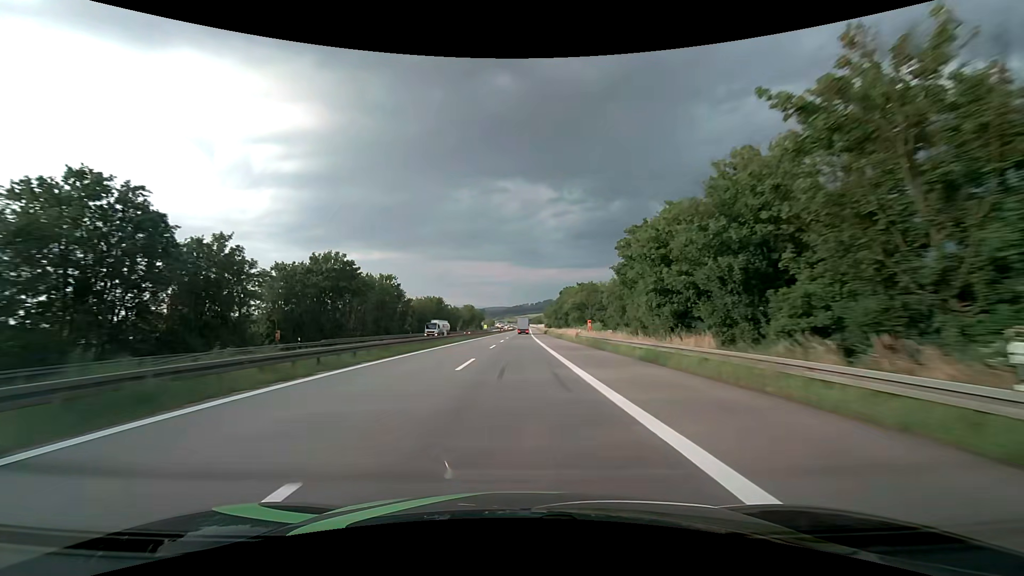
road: motorway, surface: asphalt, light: Day
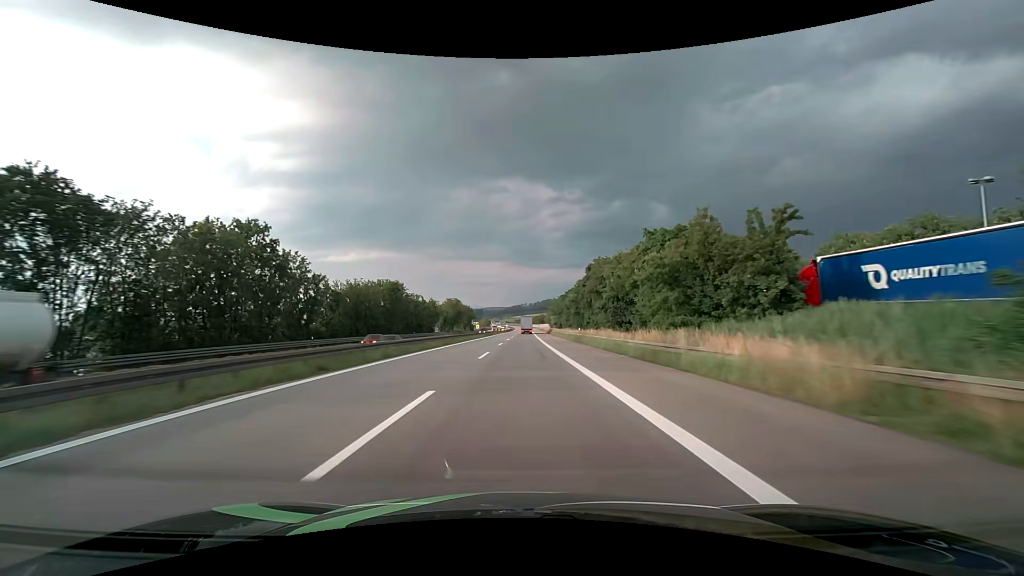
(+0.1, +47.6) m; 0°
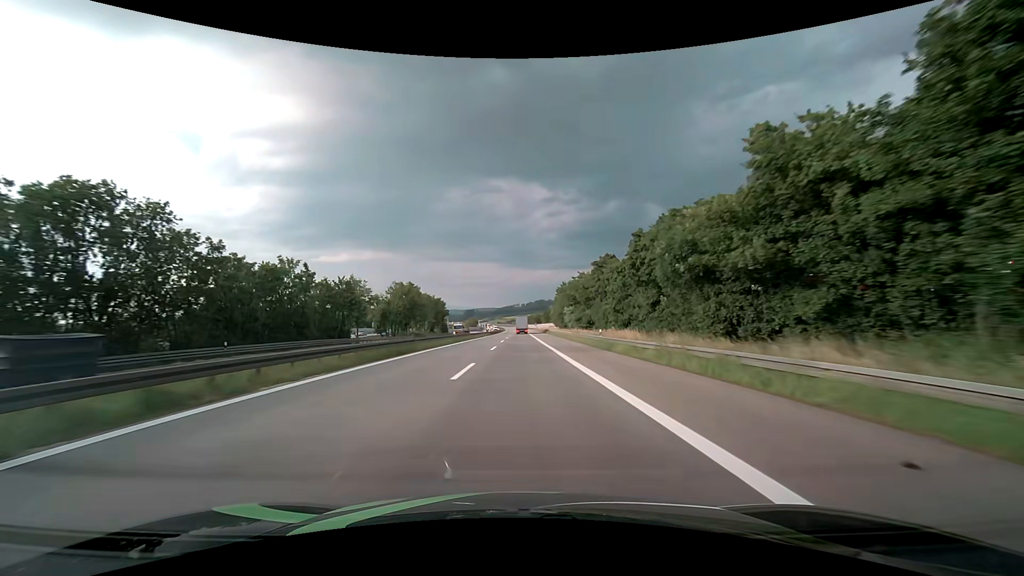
(+0.3, +63.3) m; +1°
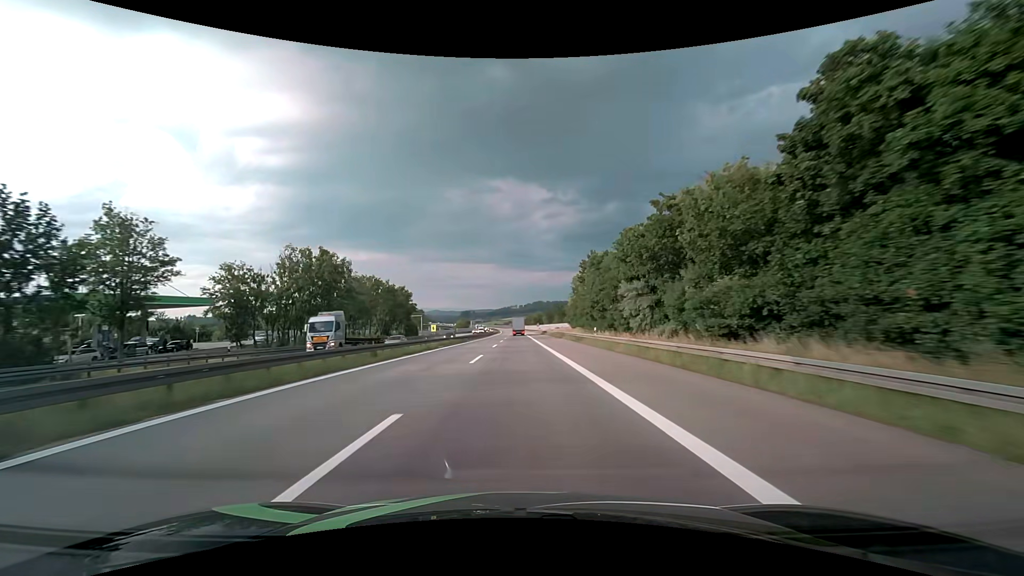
(+0.2, +47.4) m; 0°
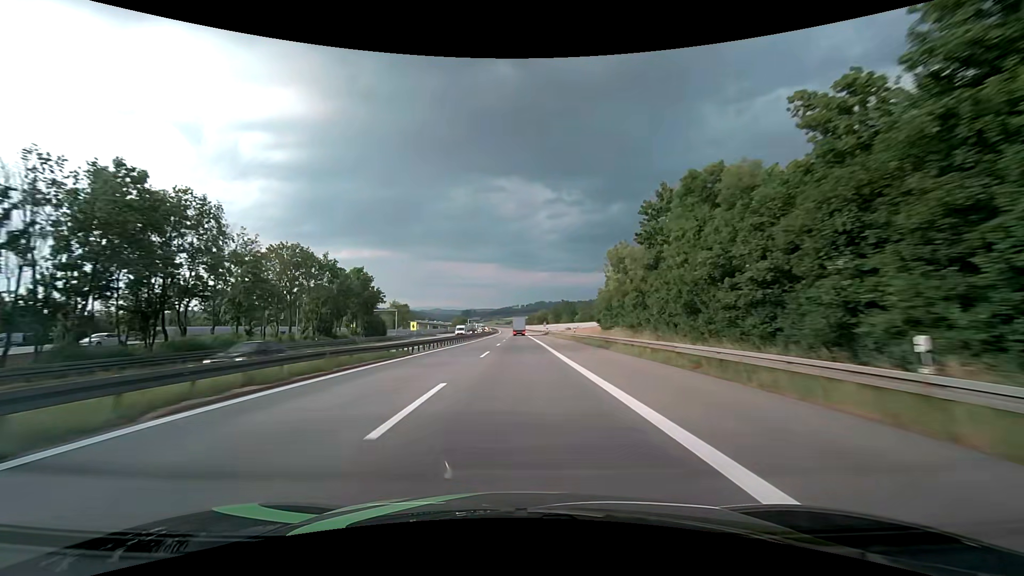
(0.0, +31.6) m; 0°
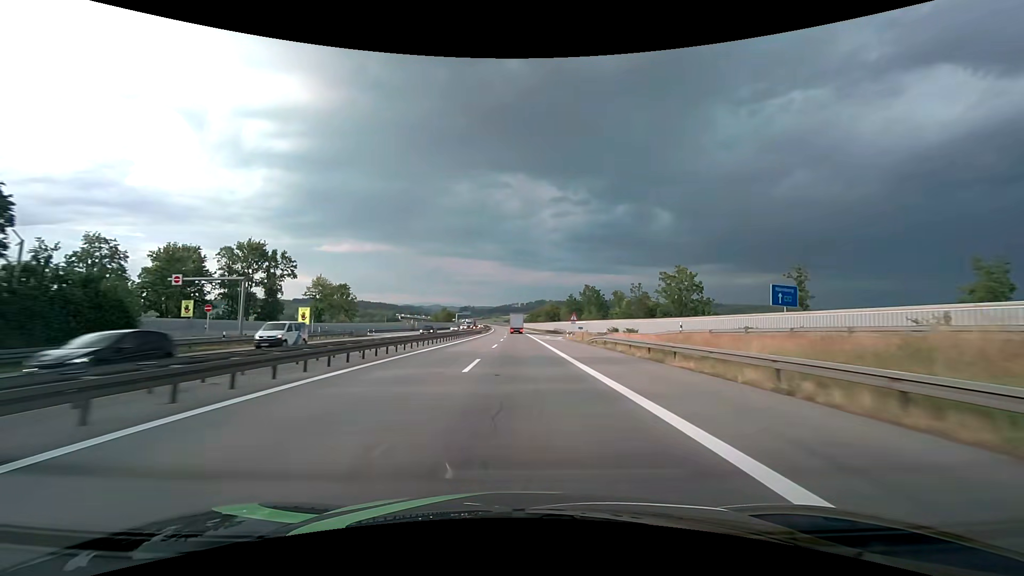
(0.0, +63.1) m; 0°
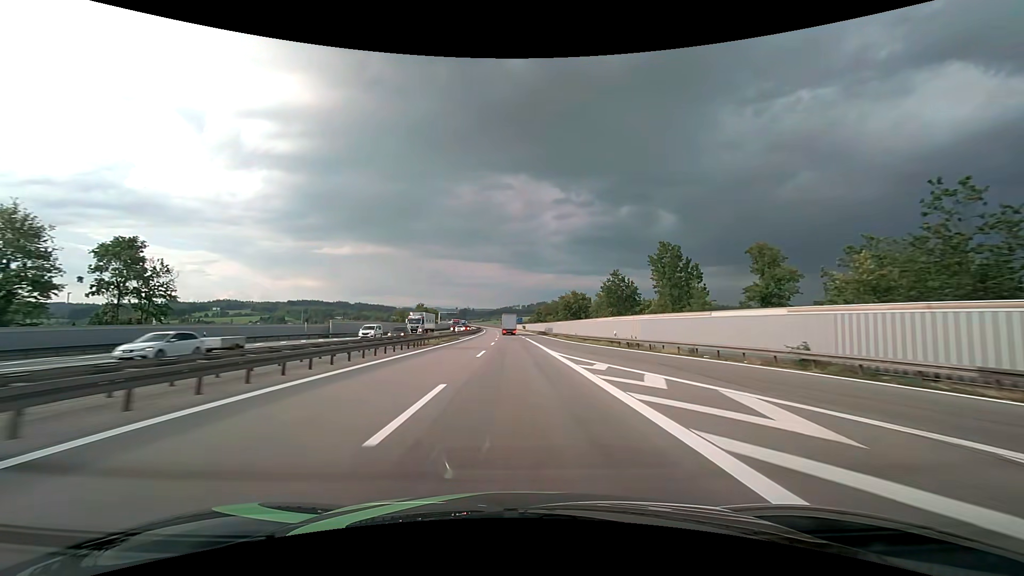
(+0.2, +63.1) m; 0°
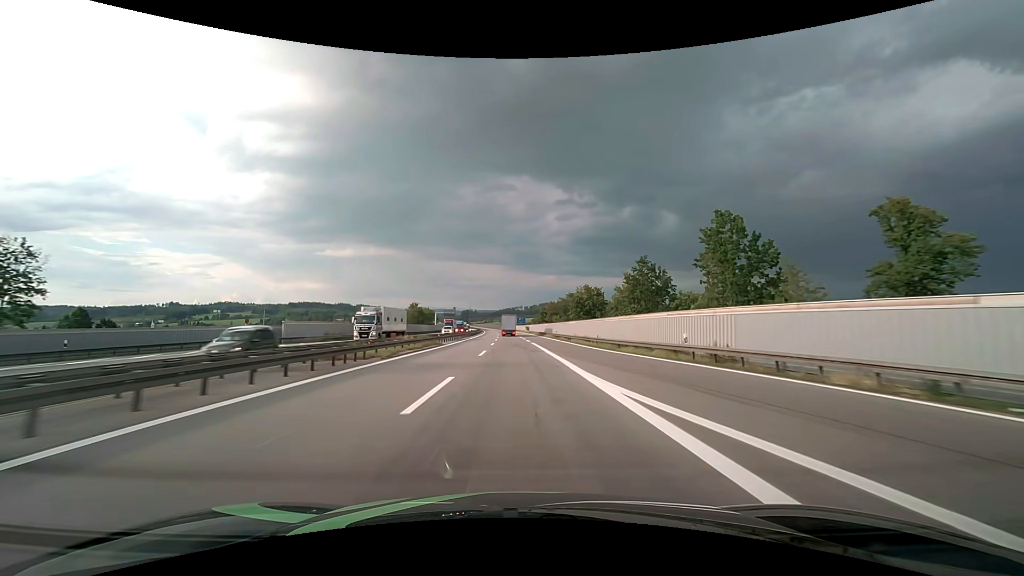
(0.0, +15.8) m; 0°
(0, +10) (0, +20) (0, +30) (0, +40) (0, +50) (-1, +60) (-1, +70) (-1, +80) (-1, +90) (-2, +100) m
